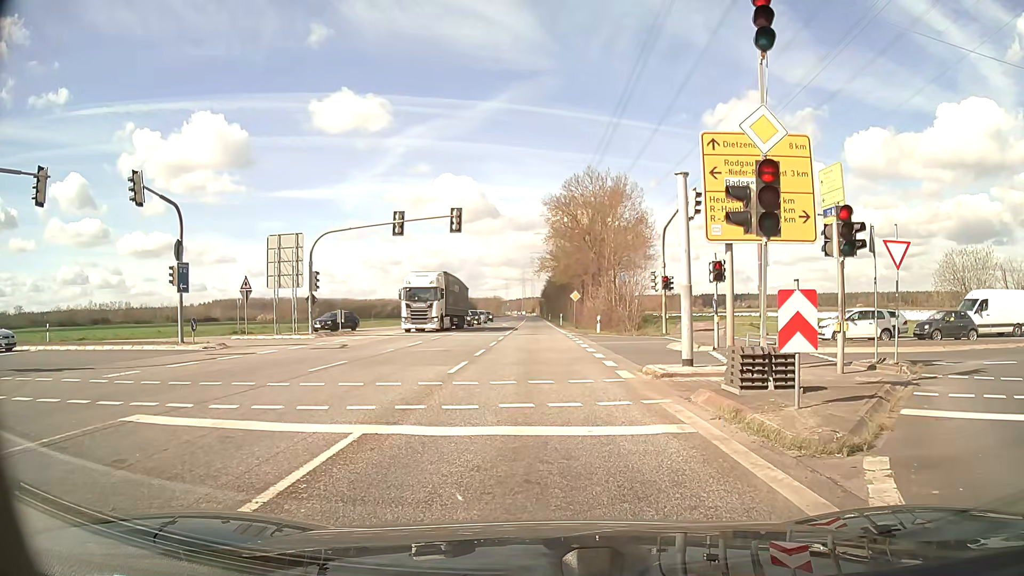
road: secondary_link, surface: asphalt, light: Day
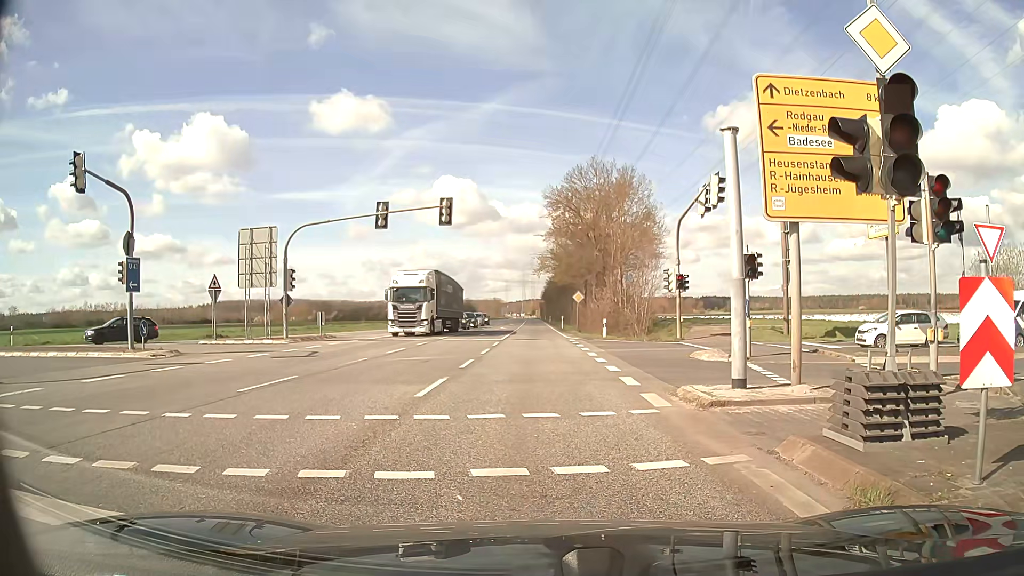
(0.0, +3.6) m; 0°
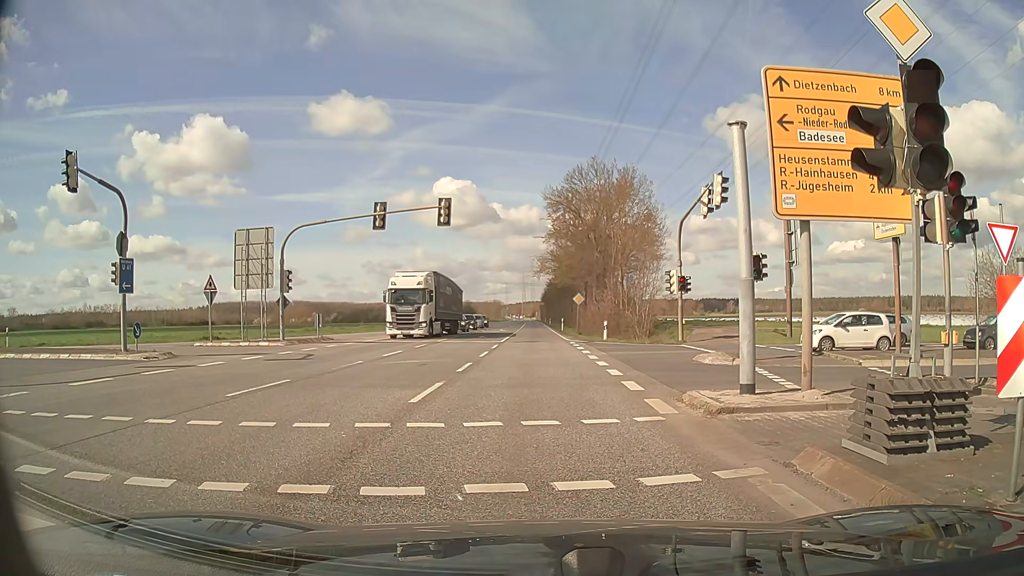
(0.0, +0.5) m; 0°
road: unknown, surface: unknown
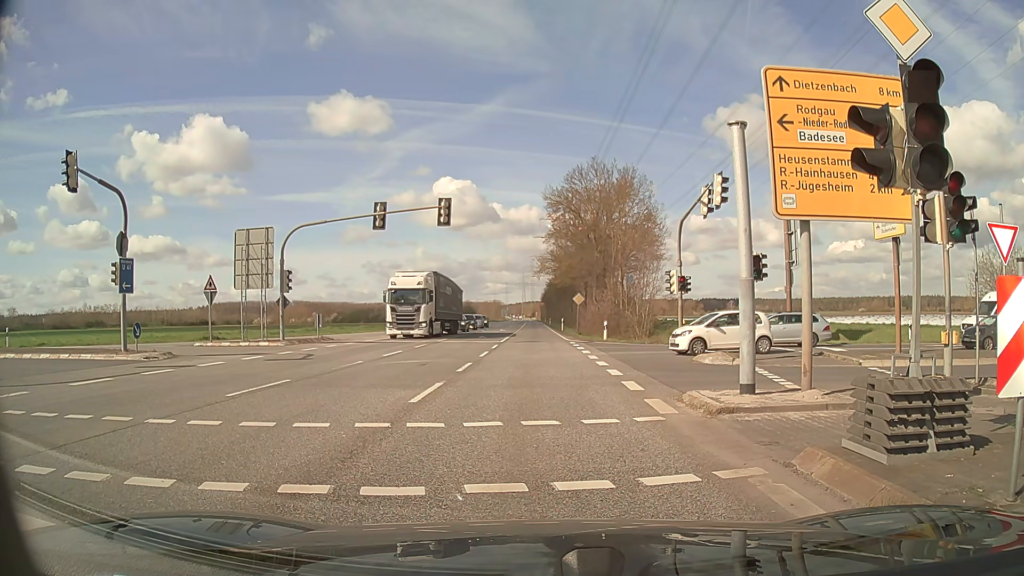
(0.0, 0.0) m; 0°
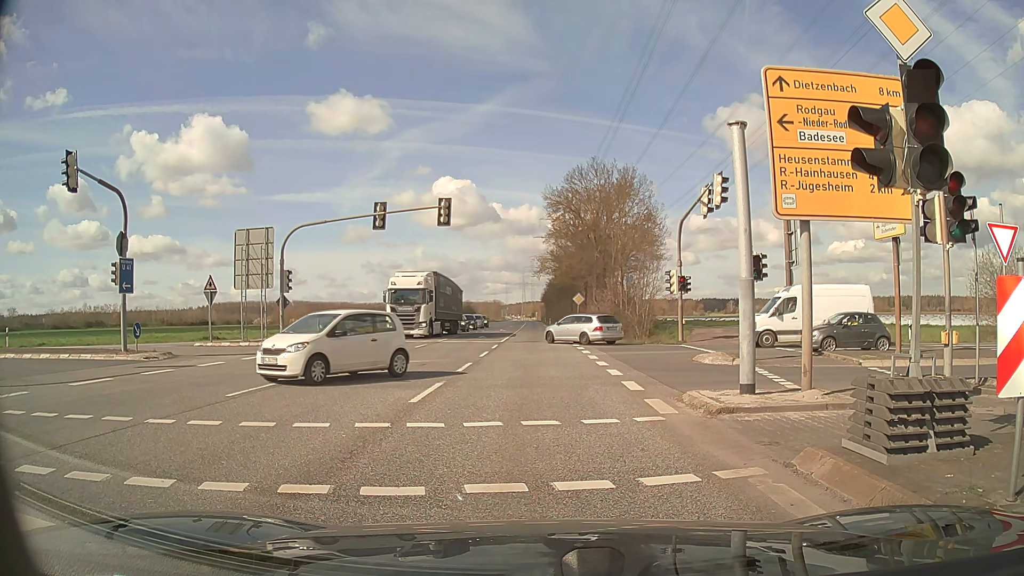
(0.0, 0.0) m; 0°
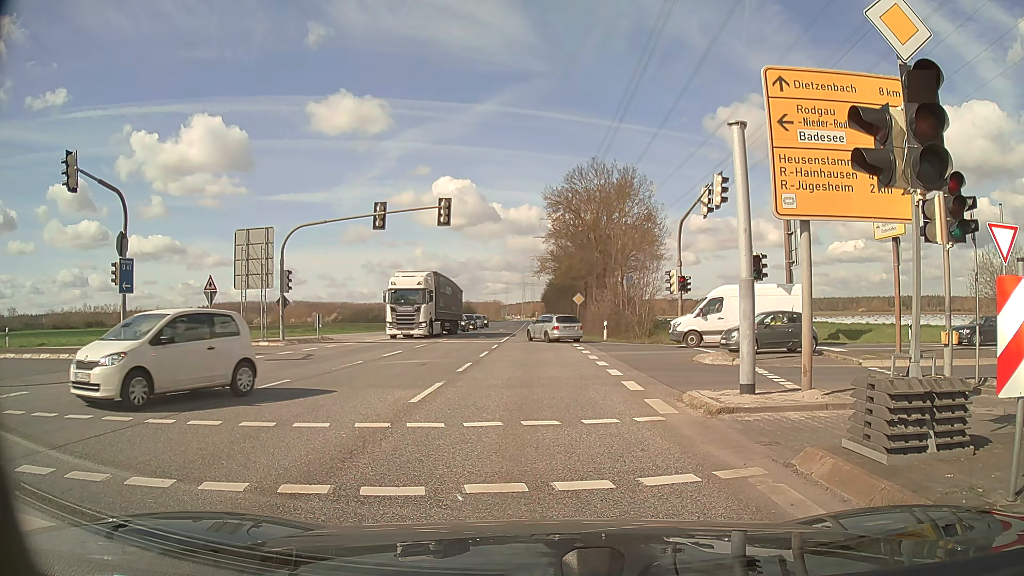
(0.0, 0.0) m; 0°
(0, +10) (0, +20) (-1, +30) (-1, +40) (-1, +50) (-1, +60) (-2, +70) (-2, +80) (-2, +90) (-2, +100) m
